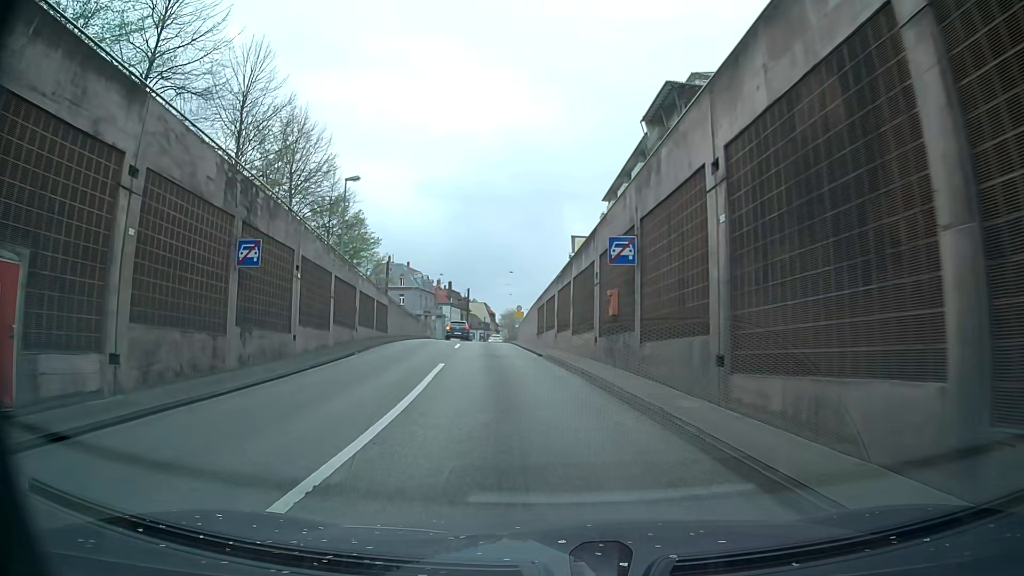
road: secondary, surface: asphalt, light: Day
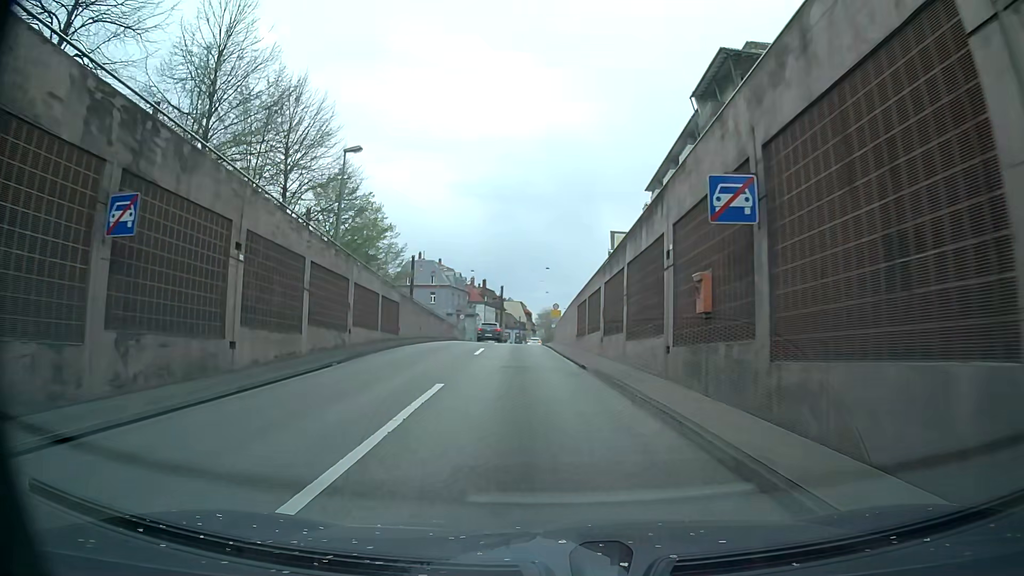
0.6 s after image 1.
(-0.2, +6.2) m; -3°
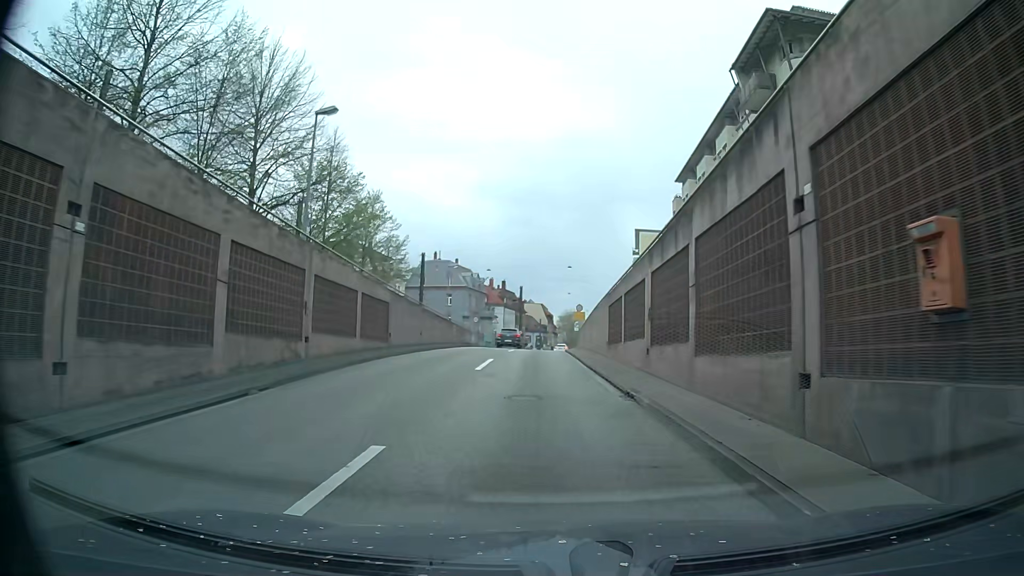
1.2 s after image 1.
(-0.2, +6.2) m; -2°
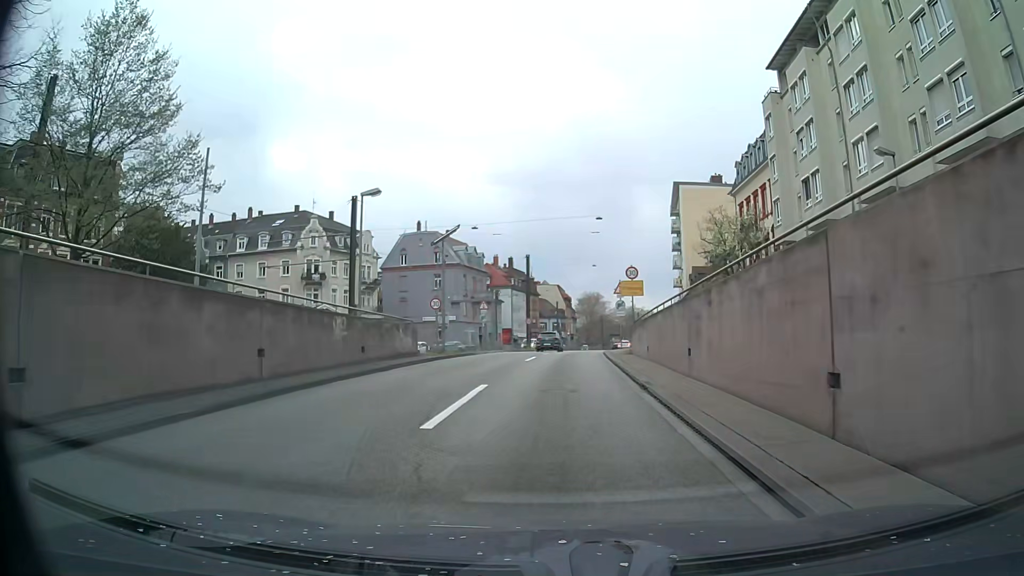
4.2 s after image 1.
(-0.5, +28.2) m; -1°
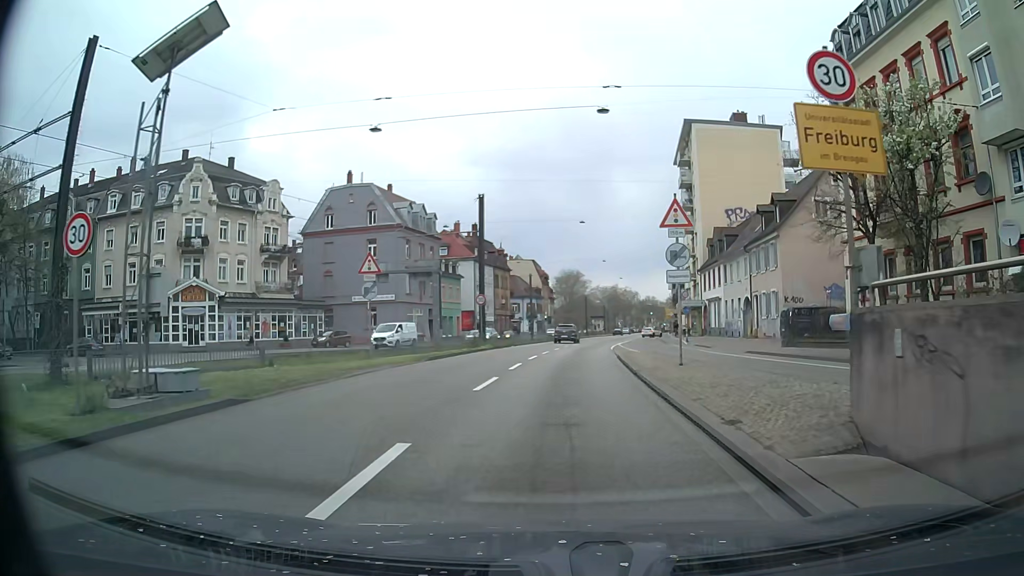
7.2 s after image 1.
(+0.4, +24.2) m; +1°
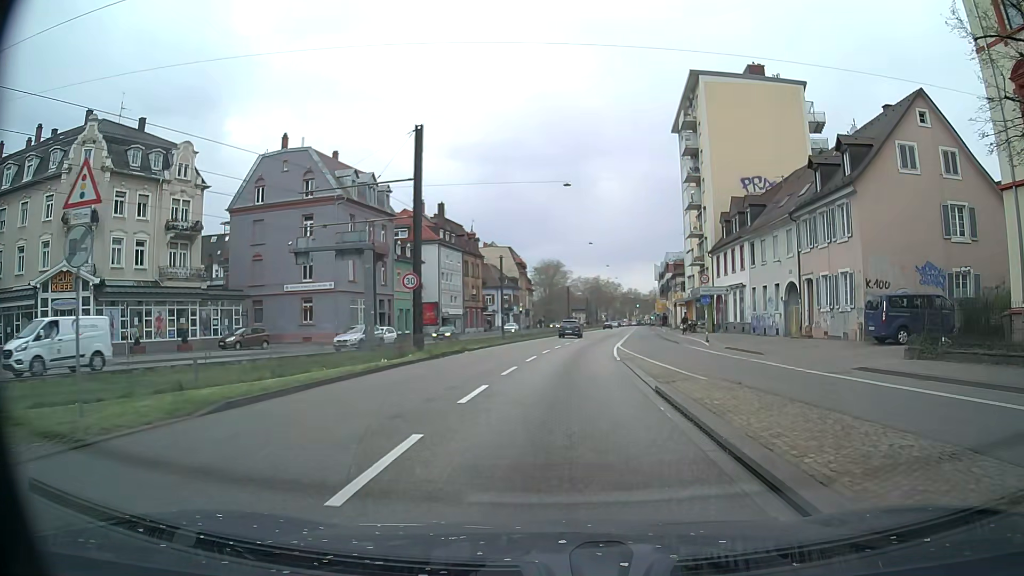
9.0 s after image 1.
(+0.2, +14.0) m; +2°
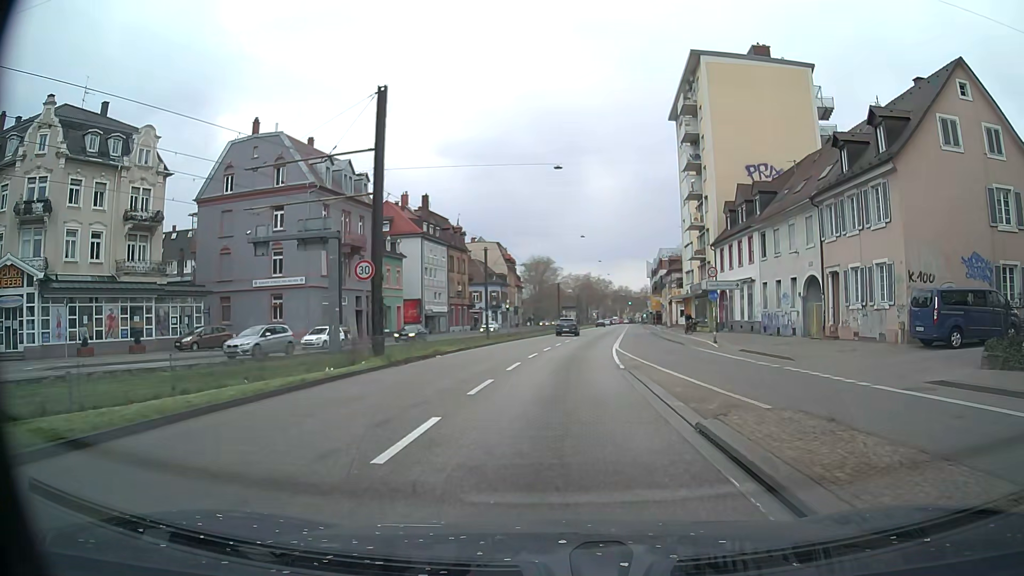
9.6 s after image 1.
(0.0, +4.6) m; +1°
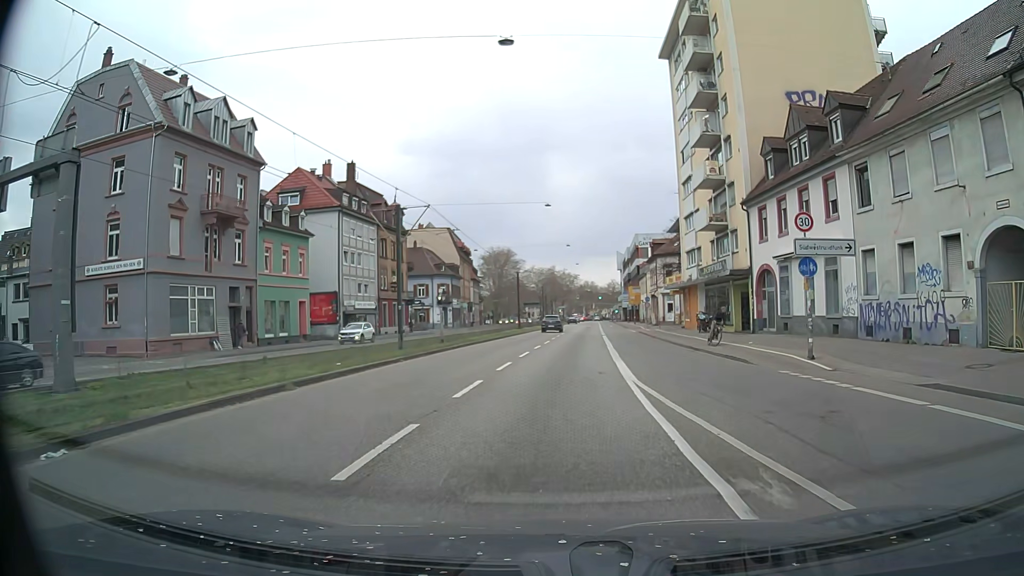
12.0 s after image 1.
(+0.4, +18.6) m; +3°
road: primary
(0, +10) (+1, +20) (+1, +30) (+2, +40) (+2, +50) (+3, +60) (+4, +70) (+4, +80) (+5, +90) (+6, +100) m
